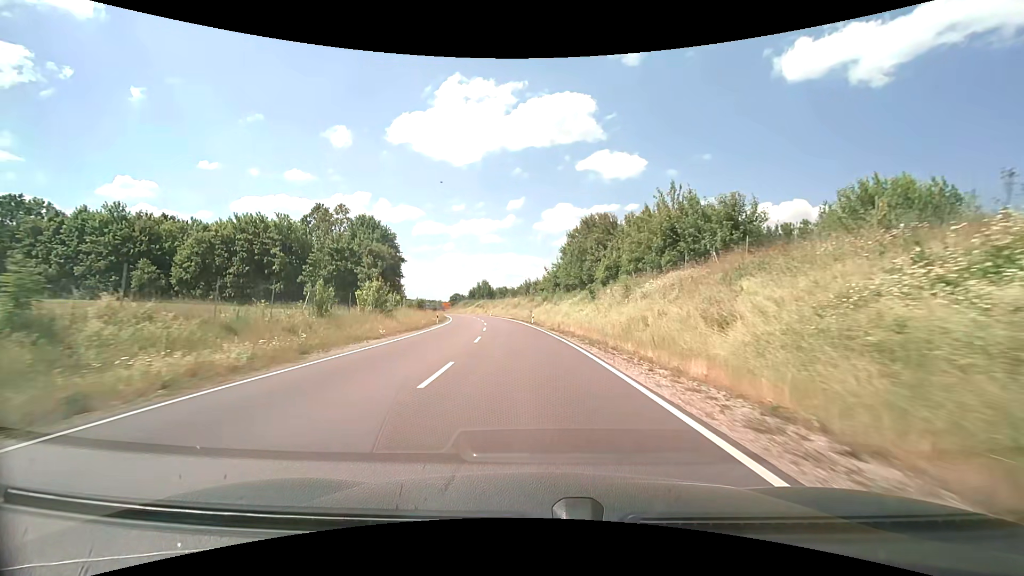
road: primary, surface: asphalt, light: Day
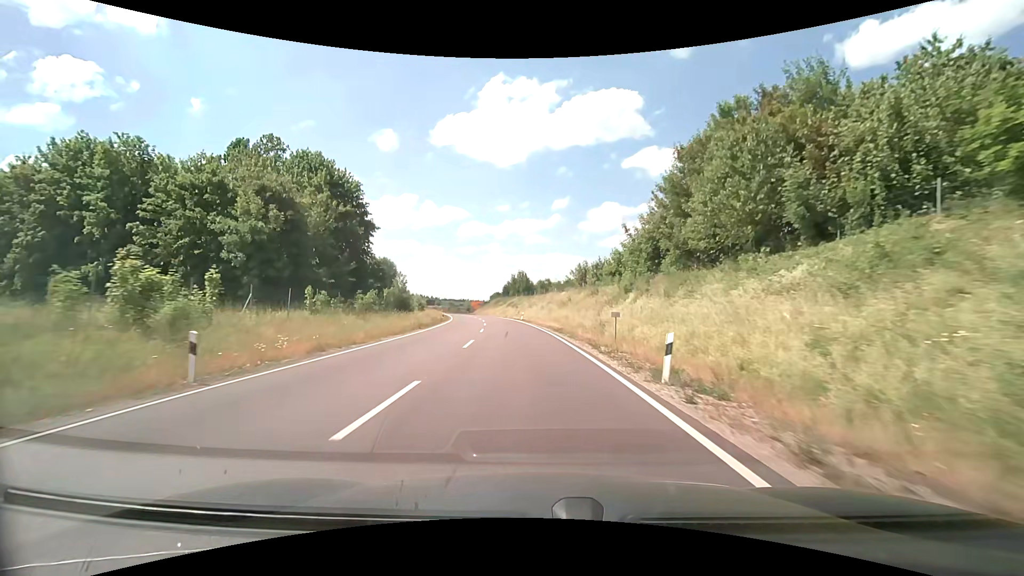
(-1.9, +39.7) m; -5°
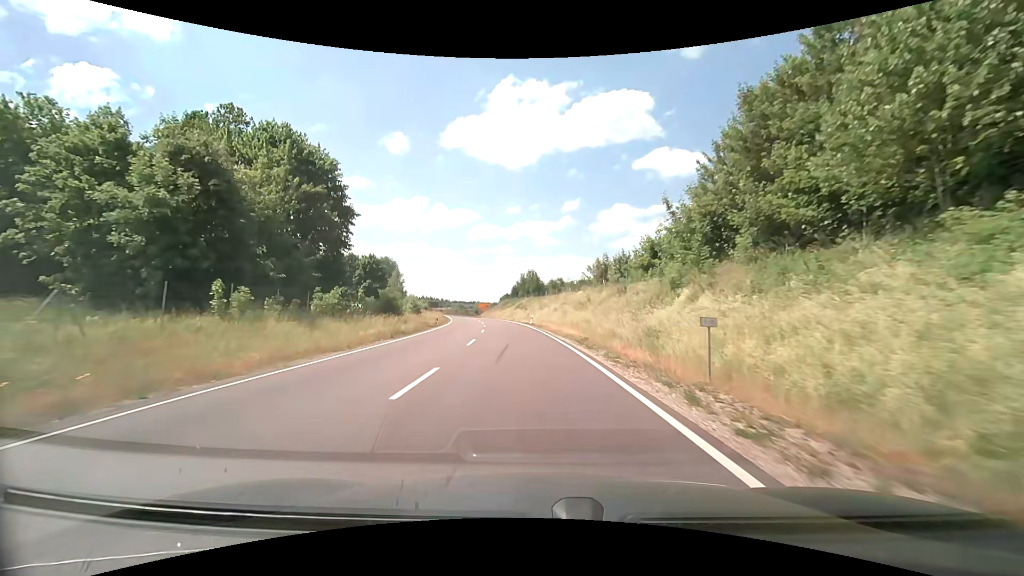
(-0.1, +9.7) m; -1°
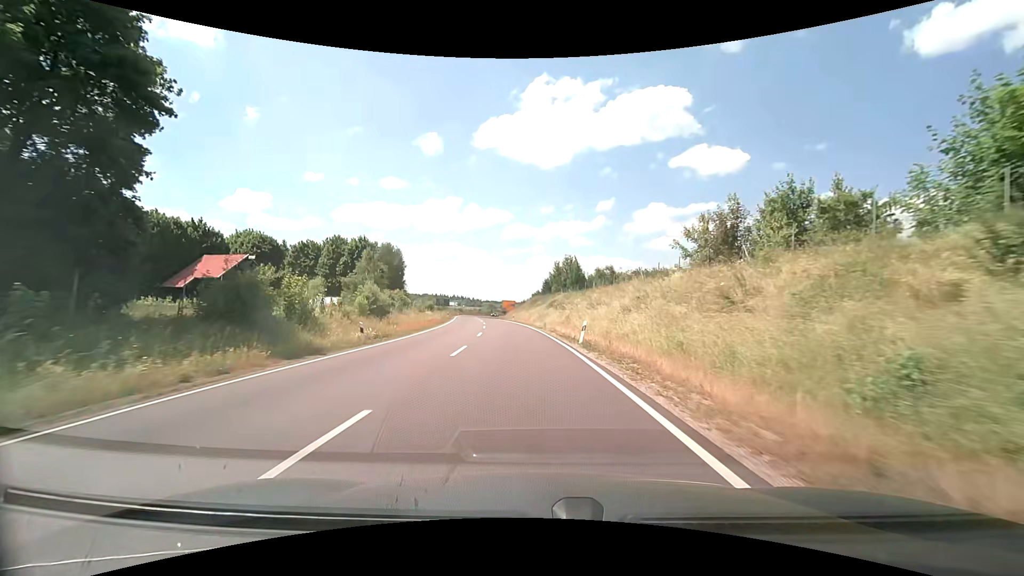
(-1.1, +29.2) m; -4°
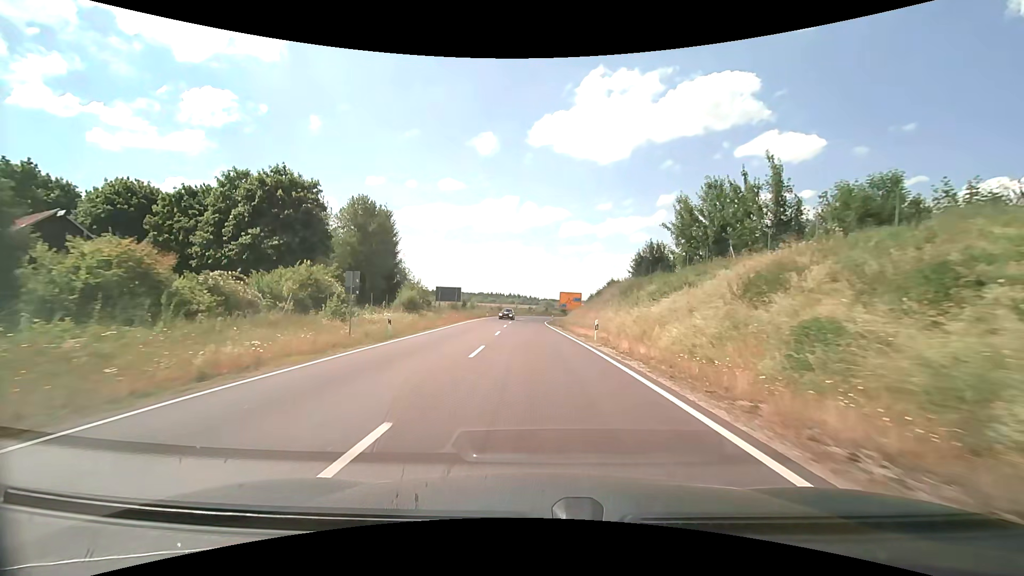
(-3.4, +49.3) m; -7°
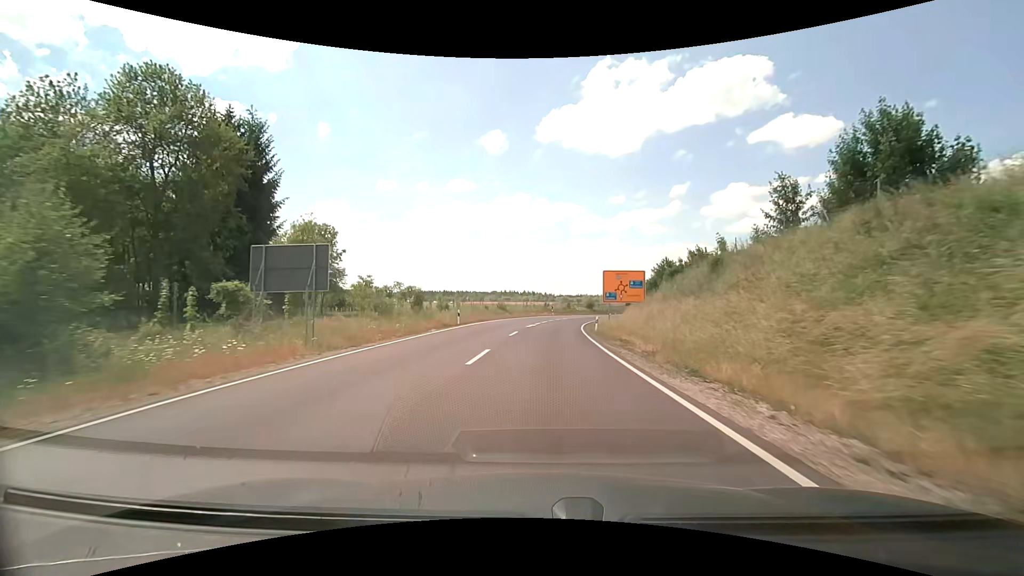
(-0.7, +38.1) m; -2°
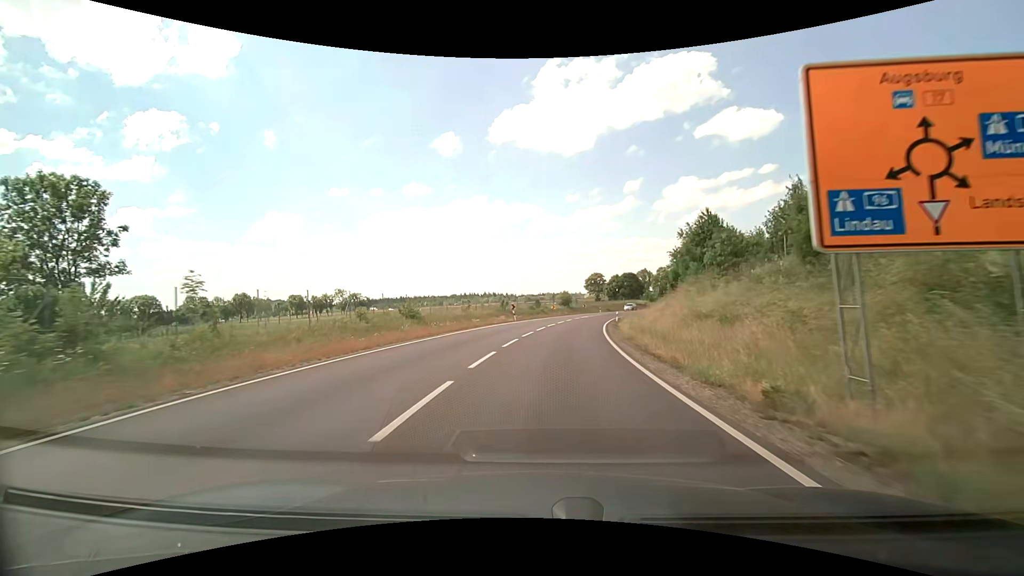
(+0.9, +36.5) m; +4°
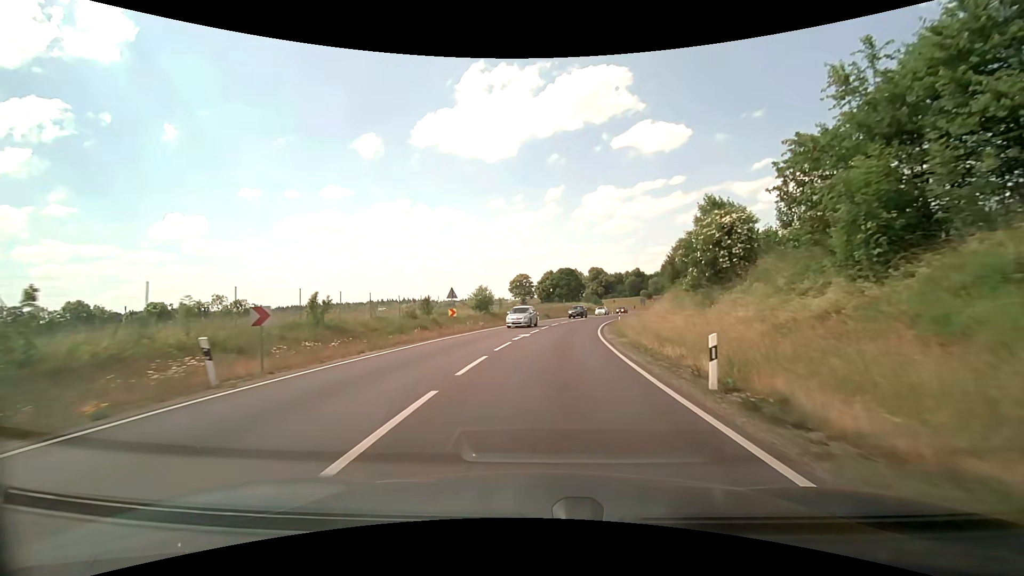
(+2.3, +36.9) m; +8°
(0, +10) (+1, +20) (+2, +30) (+3, +40) (+4, +50) (+6, +60) (+9, +69) (+12, +79) (+15, +88) (+19, +97) m
